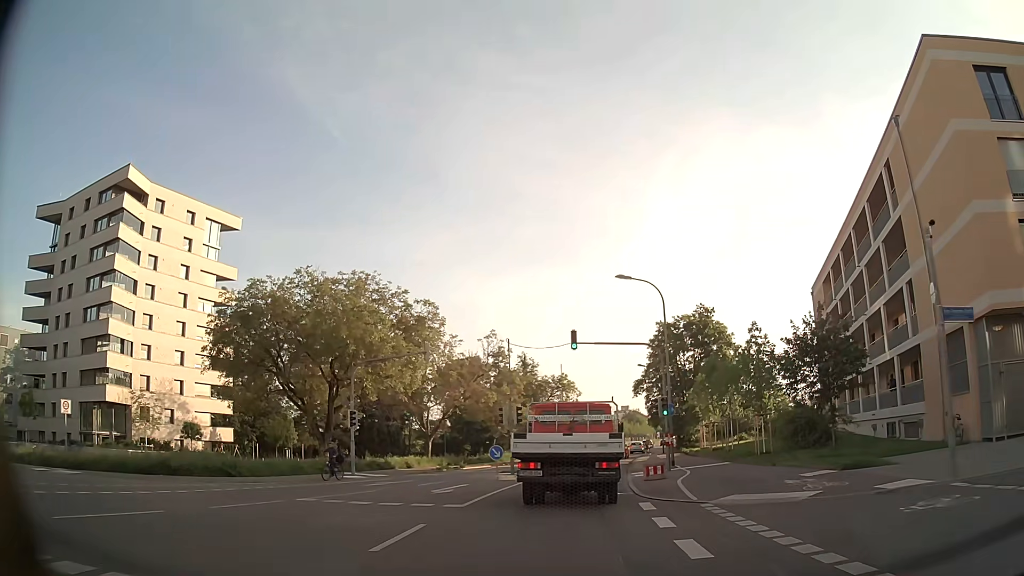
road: secondary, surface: asphalt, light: Day
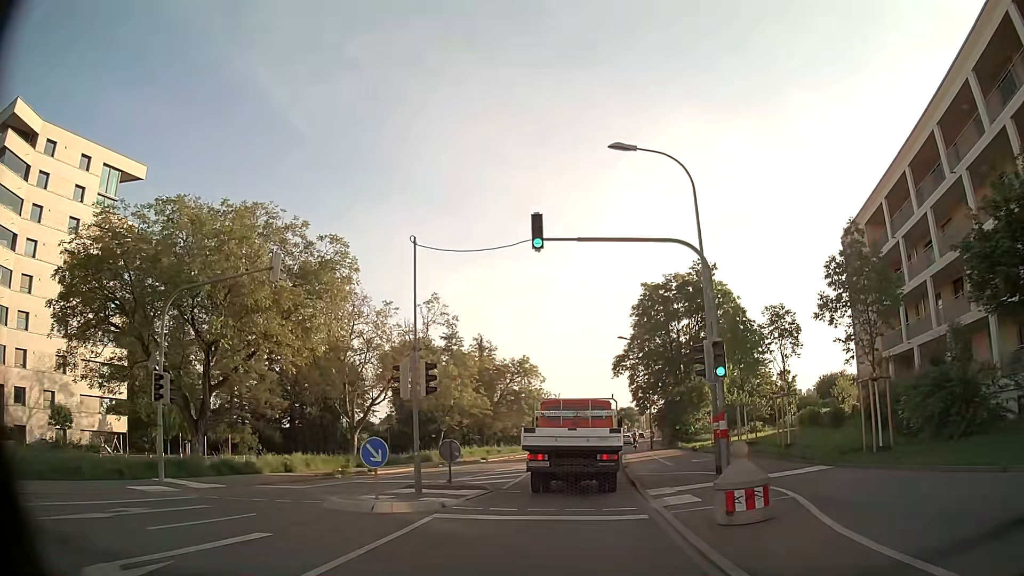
(+0.4, +14.8) m; +3°
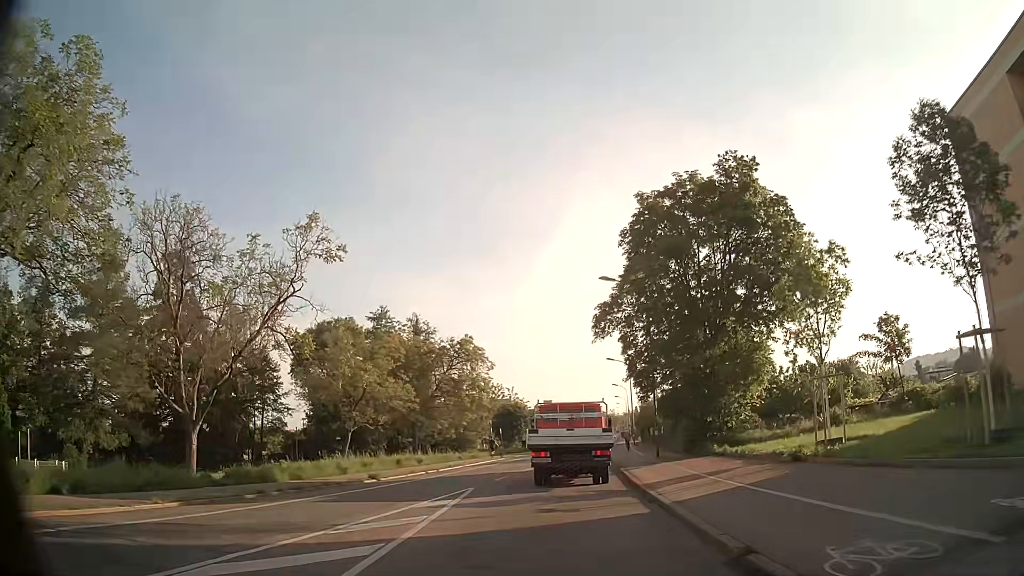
(+0.7, +20.8) m; +3°
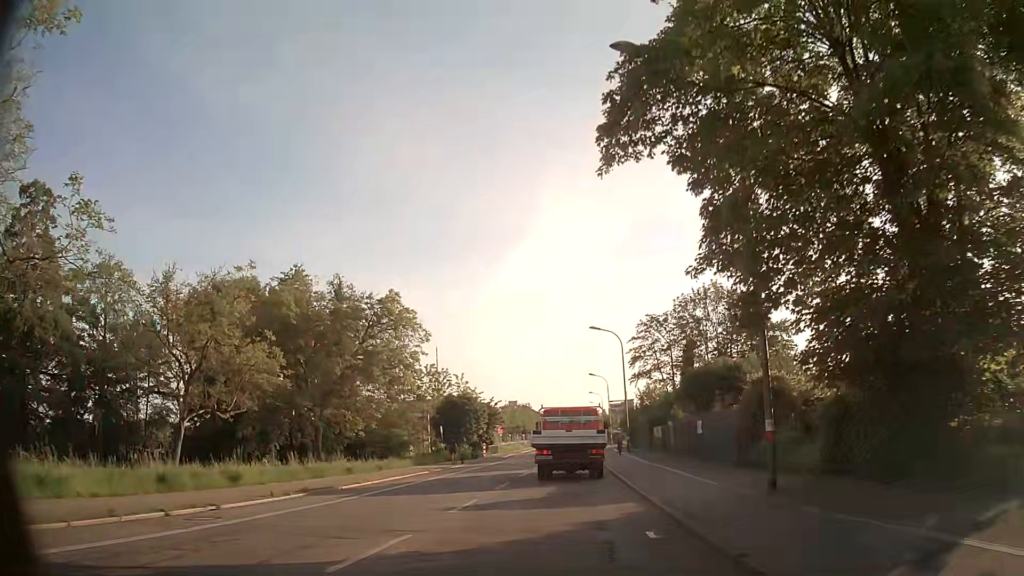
(+0.6, +21.4) m; +3°
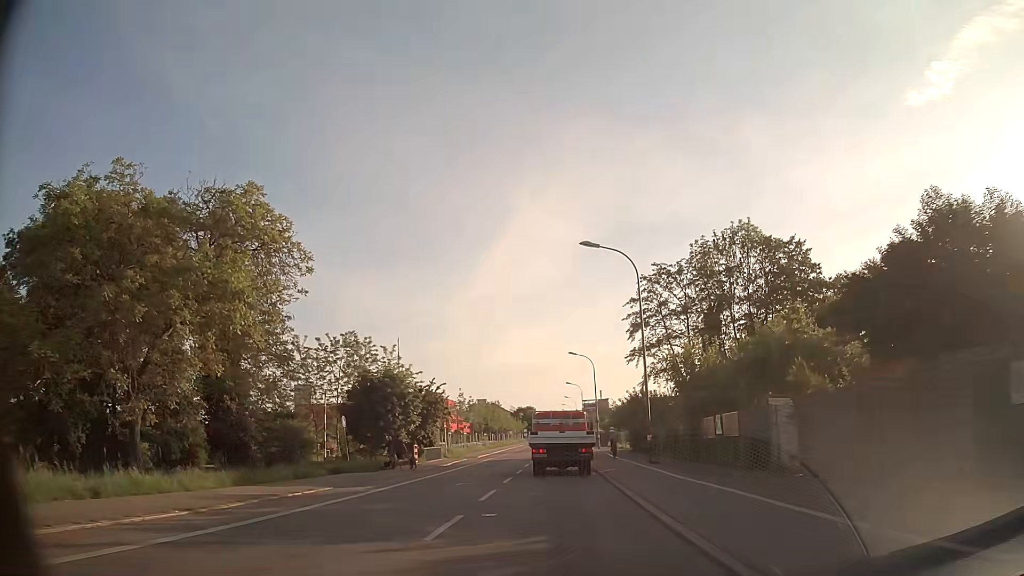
(+0.5, +21.5) m; +3°
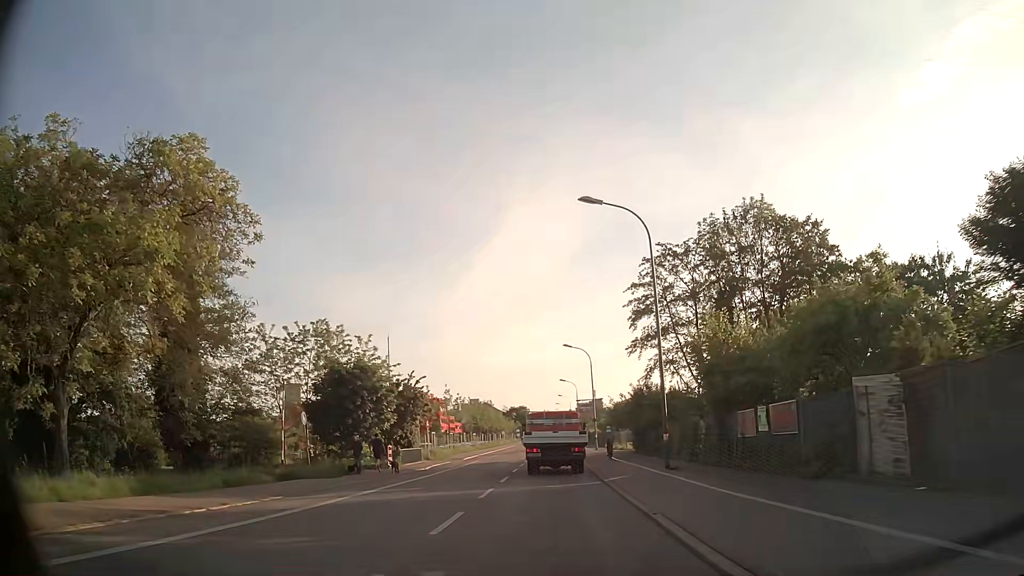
(0.0, +5.3) m; 0°
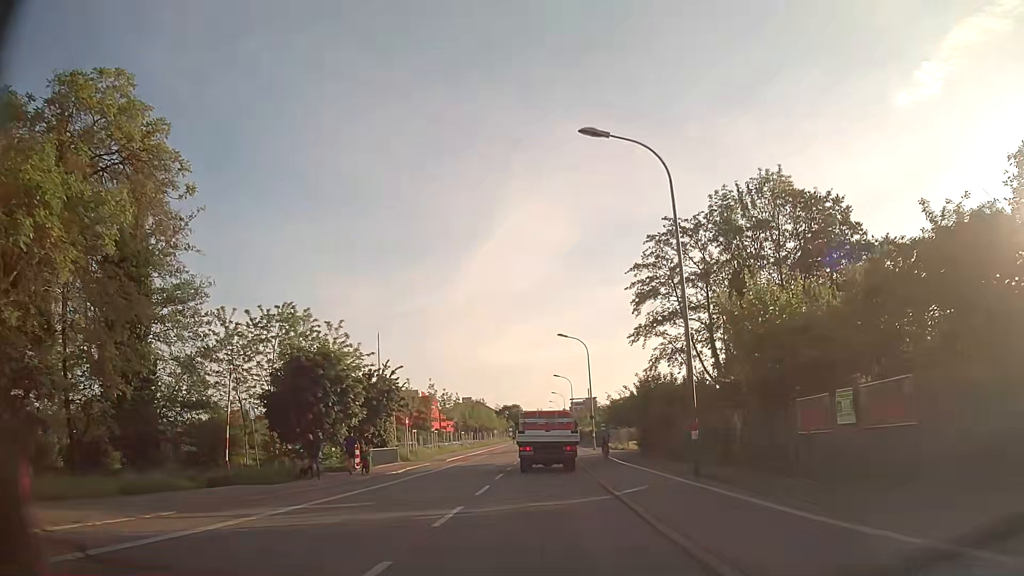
(+0.1, +5.3) m; +1°
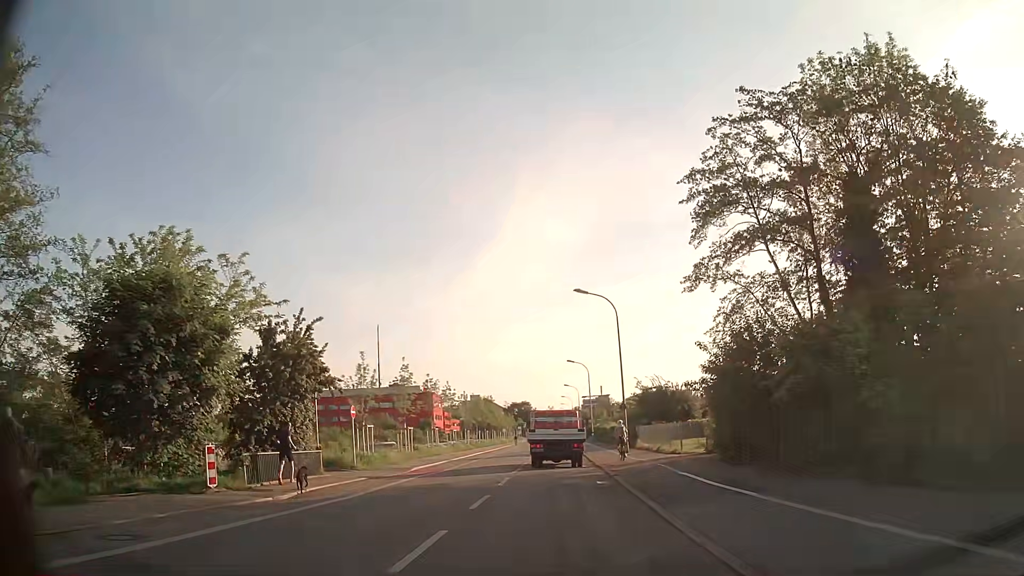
(-0.1, +15.8) m; -1°
